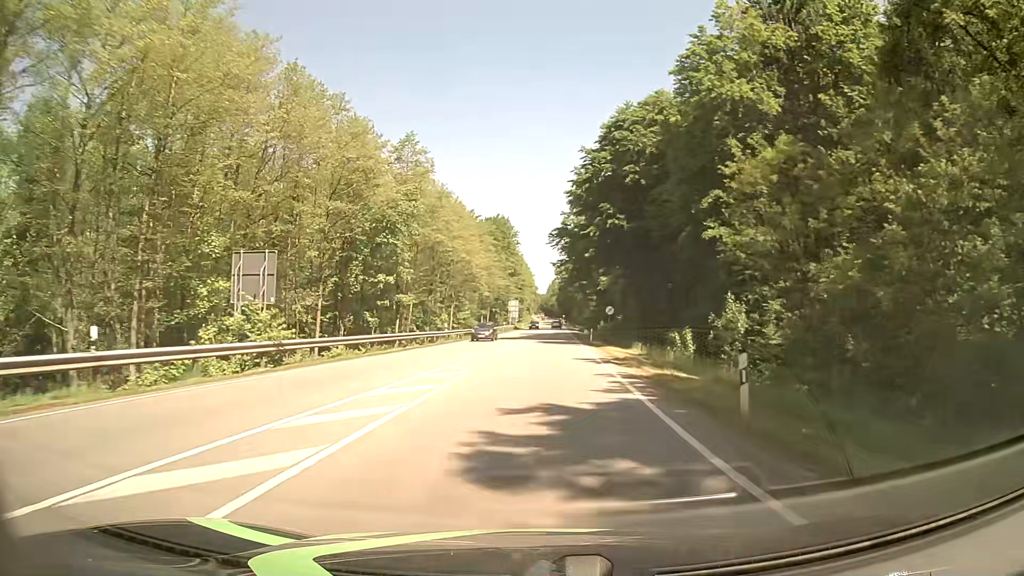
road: secondary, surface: asphalt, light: Day
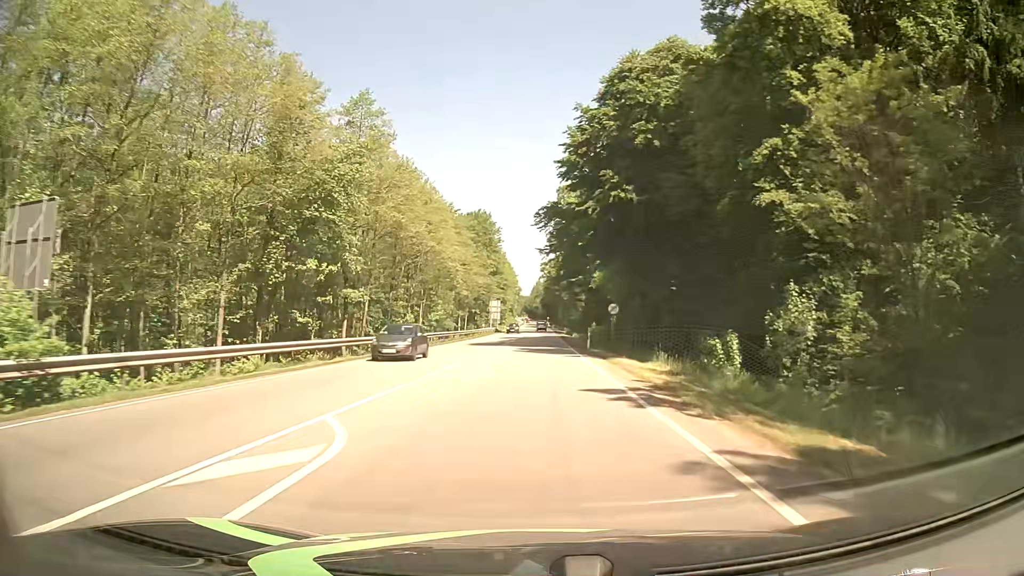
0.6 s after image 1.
(+0.1, +11.3) m; +1°
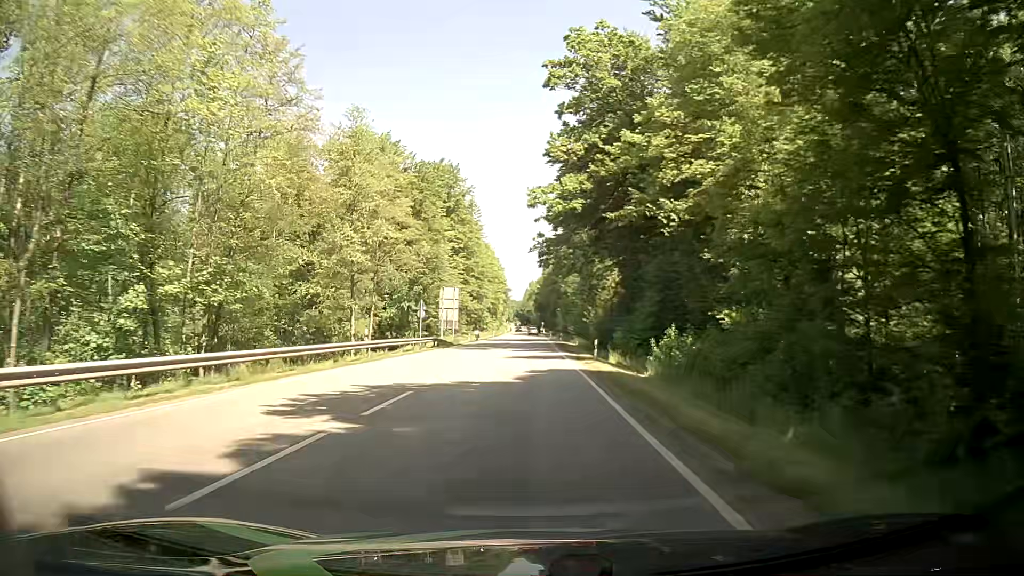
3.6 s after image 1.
(+0.9, +57.2) m; +1°
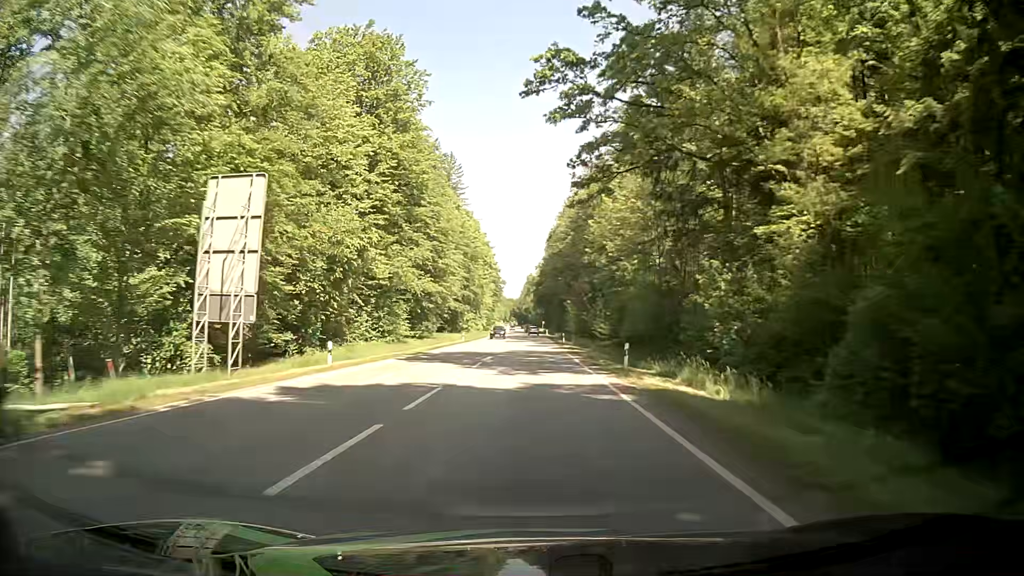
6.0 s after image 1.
(-0.3, +53.7) m; 0°
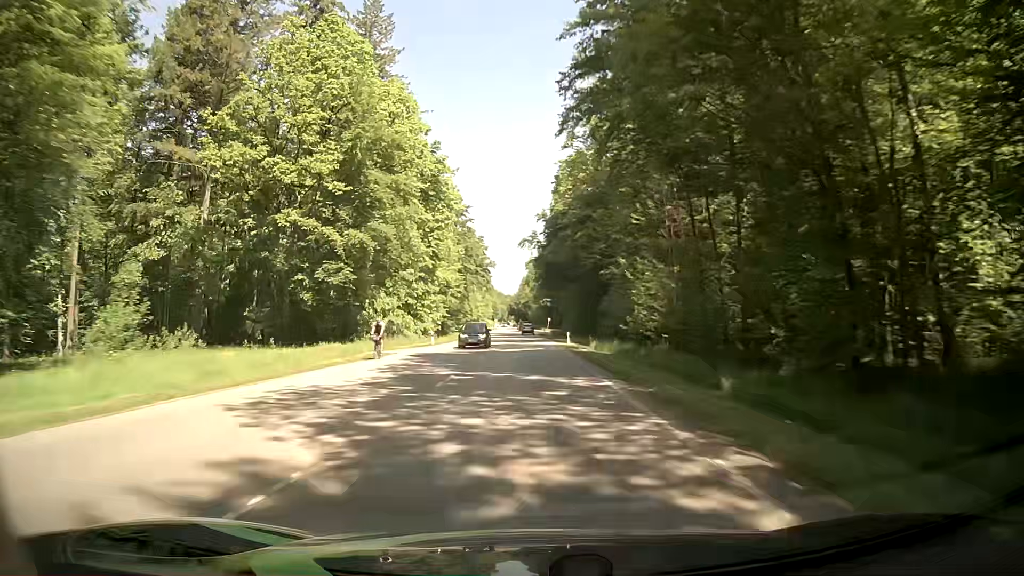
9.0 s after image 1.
(-0.2, +75.8) m; 0°
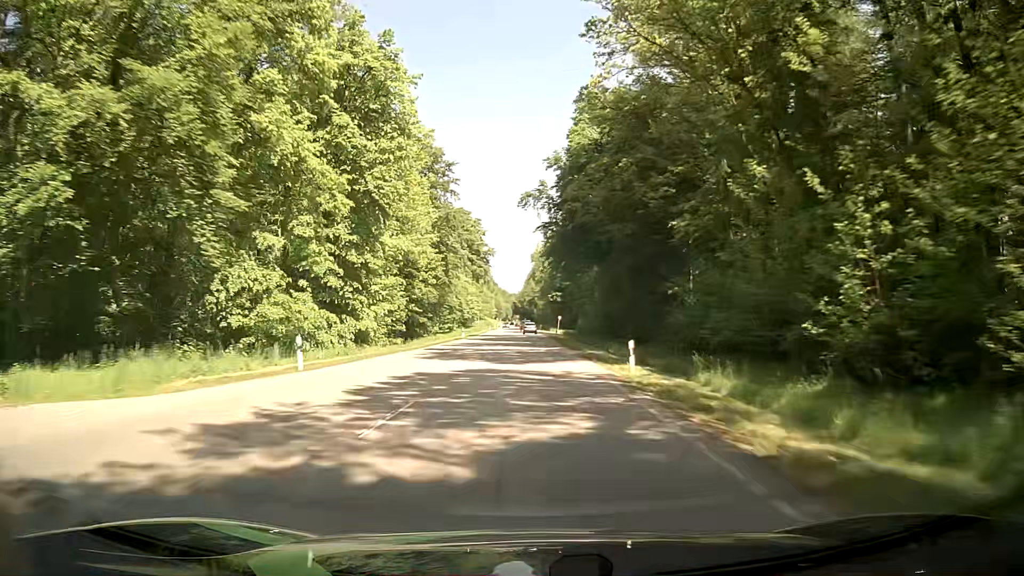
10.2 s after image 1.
(-0.2, +30.6) m; -1°
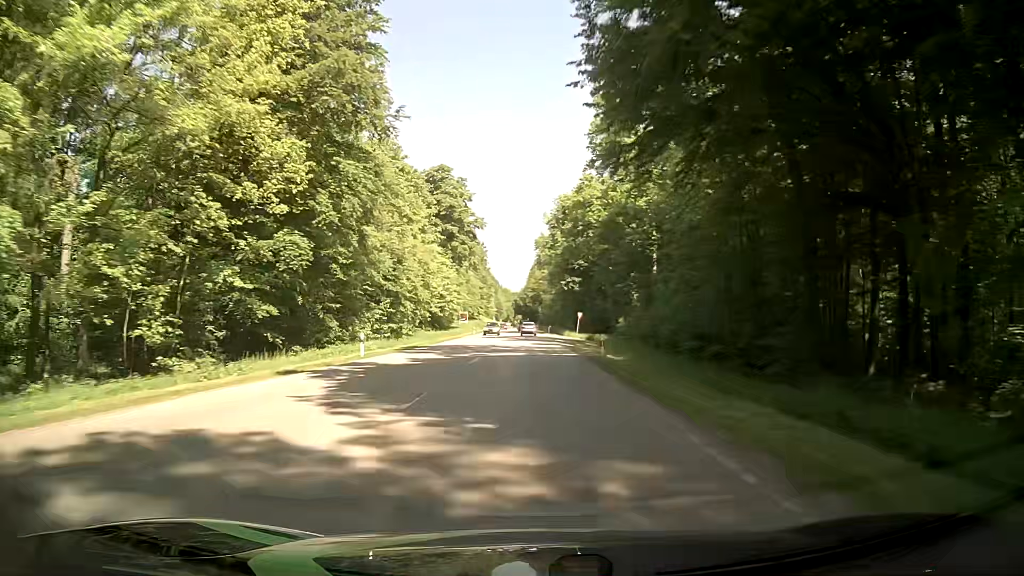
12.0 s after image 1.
(-0.2, +45.4) m; 0°
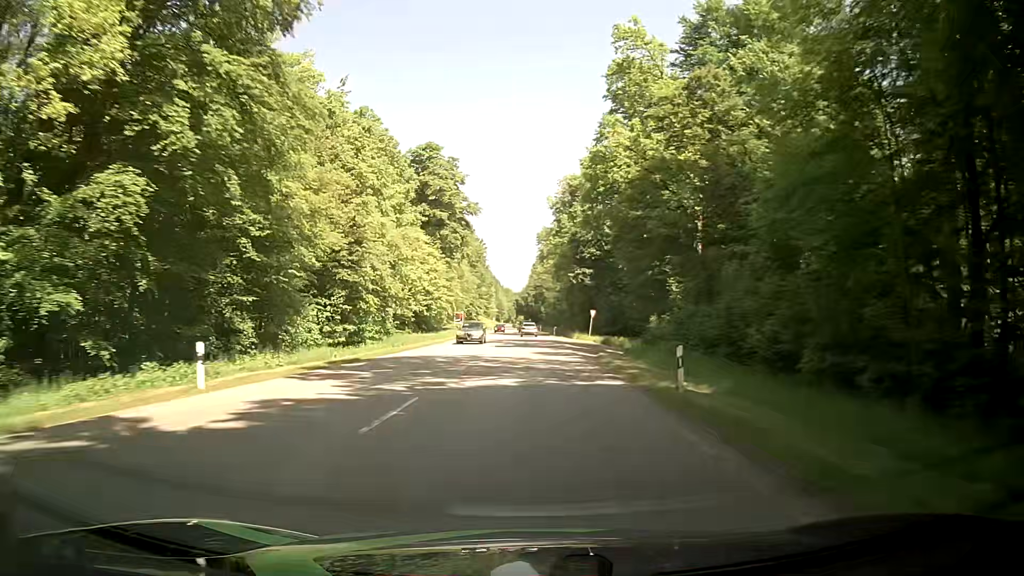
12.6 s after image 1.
(-0.1, +15.0) m; 0°
(0, +10) (0, +20) (0, +30) (0, +40) (0, +50) (-1, +60) (-1, +70) (-1, +80) (-1, +90) (-1, +100) m
